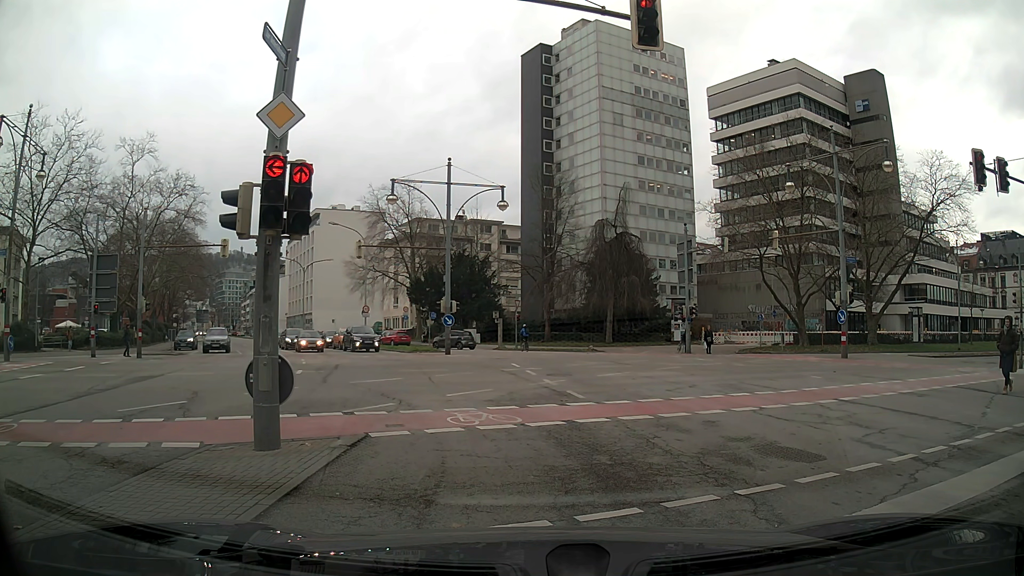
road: secondary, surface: asphalt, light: Day
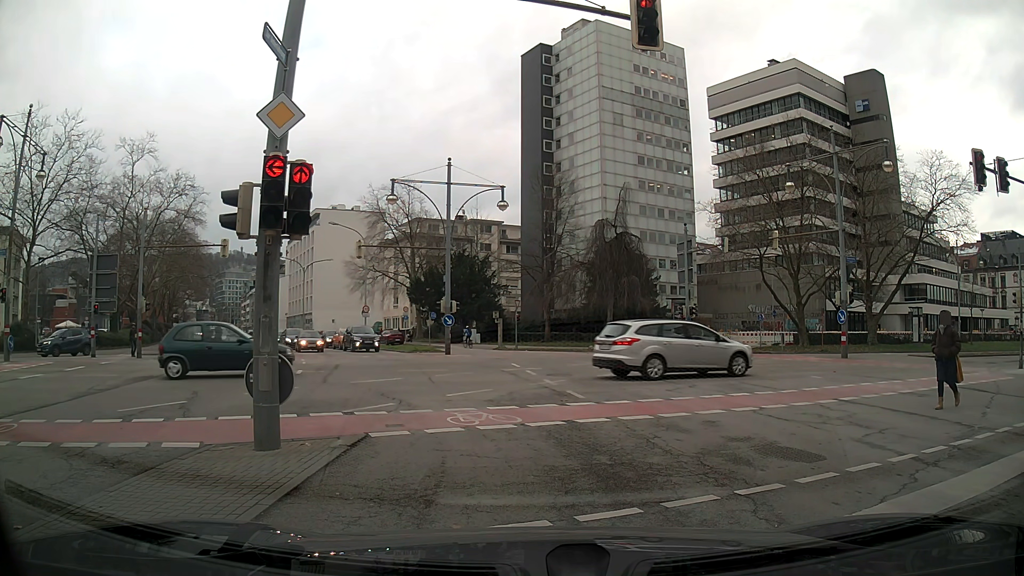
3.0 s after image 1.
(0.0, 0.0) m; 0°
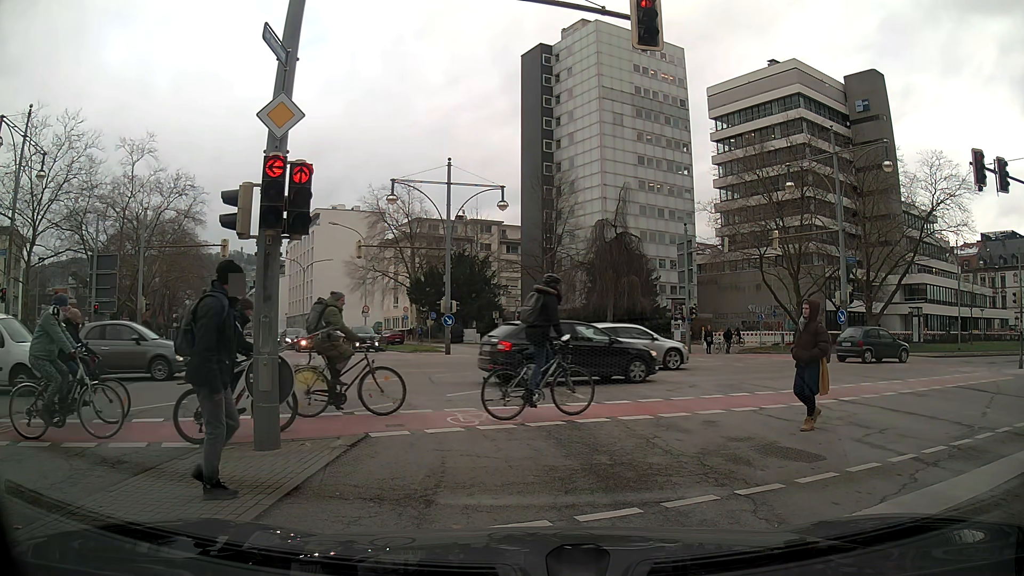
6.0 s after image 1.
(0.0, 0.0) m; 0°
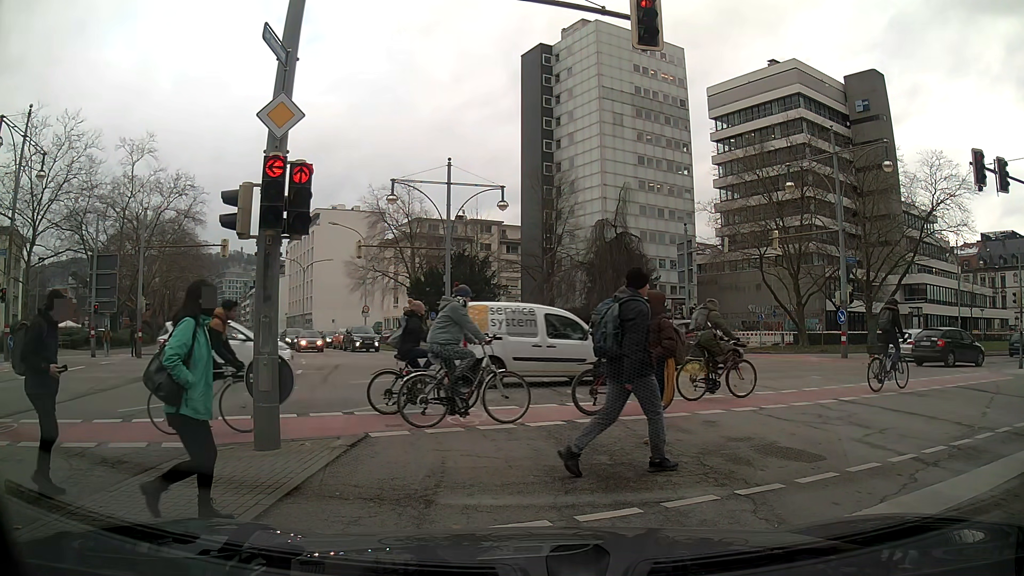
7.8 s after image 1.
(0.0, 0.0) m; 0°
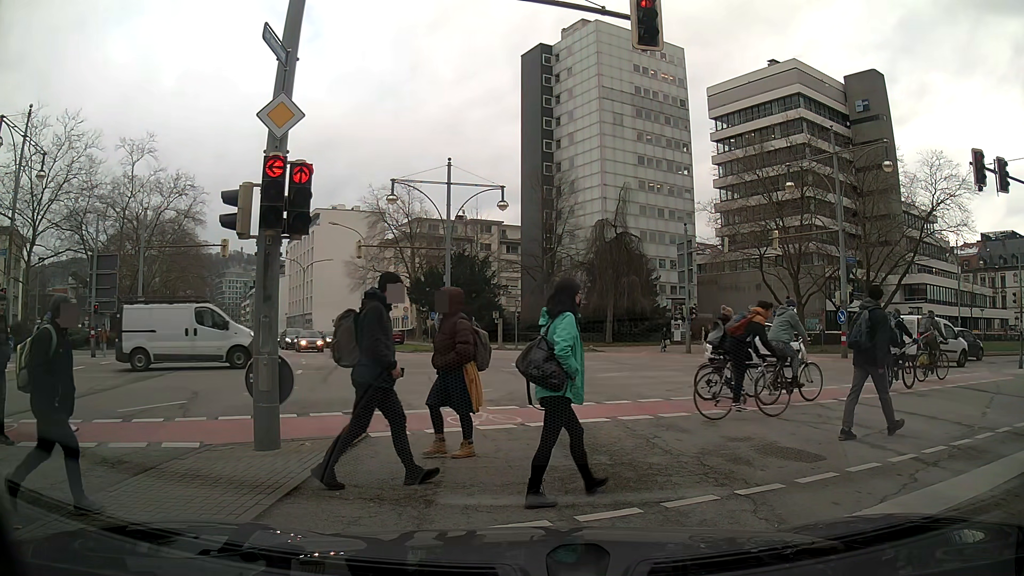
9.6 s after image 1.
(0.0, 0.0) m; 0°
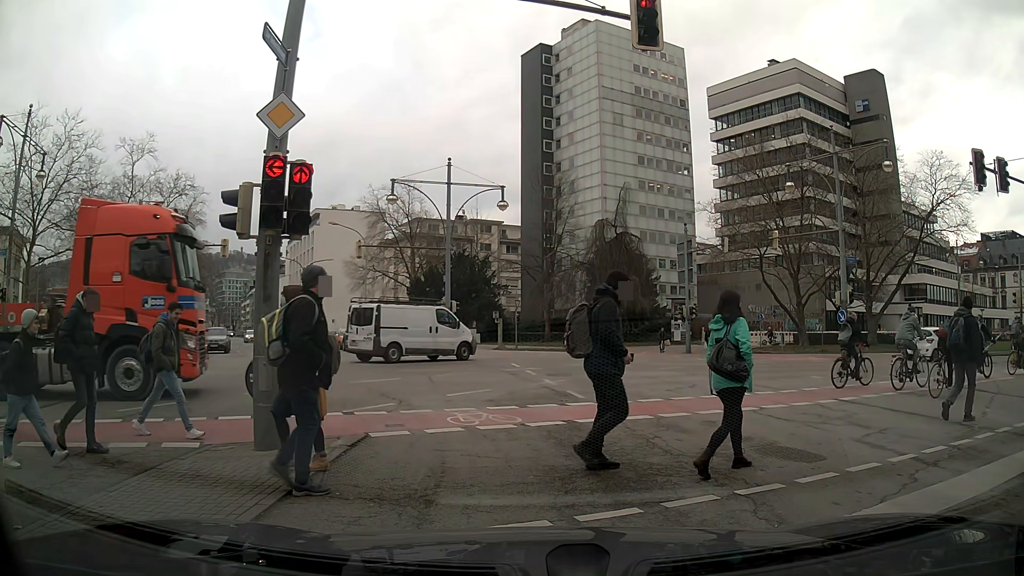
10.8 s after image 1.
(0.0, 0.0) m; 0°
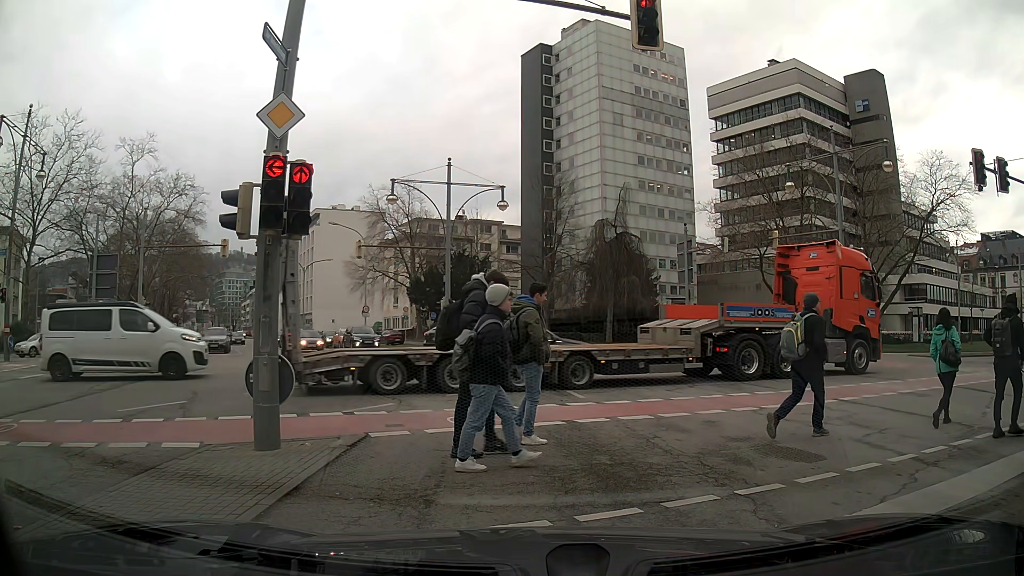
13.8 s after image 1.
(0.0, 0.0) m; 0°
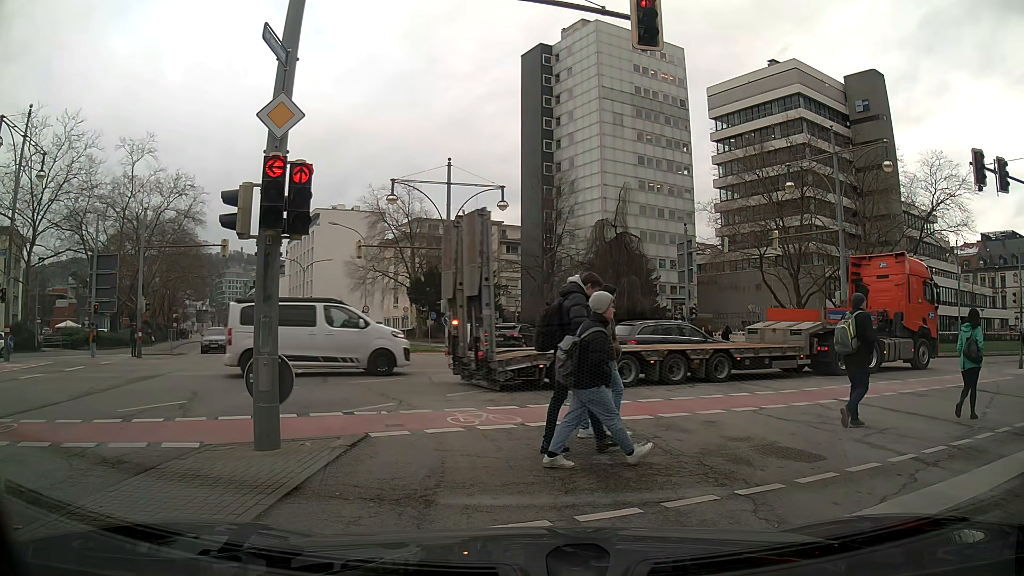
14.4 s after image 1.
(0.0, 0.0) m; 0°
